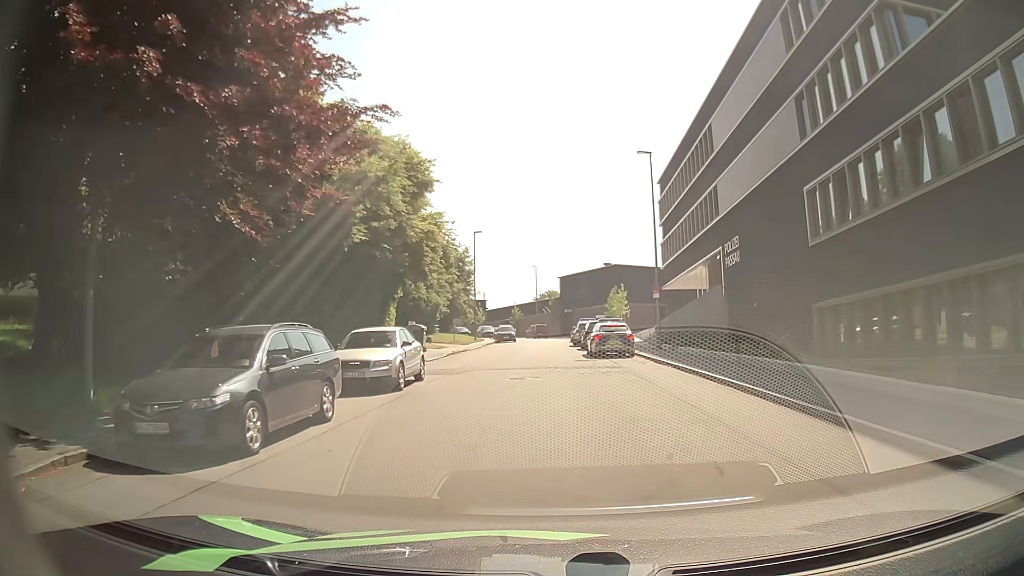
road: residential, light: Day
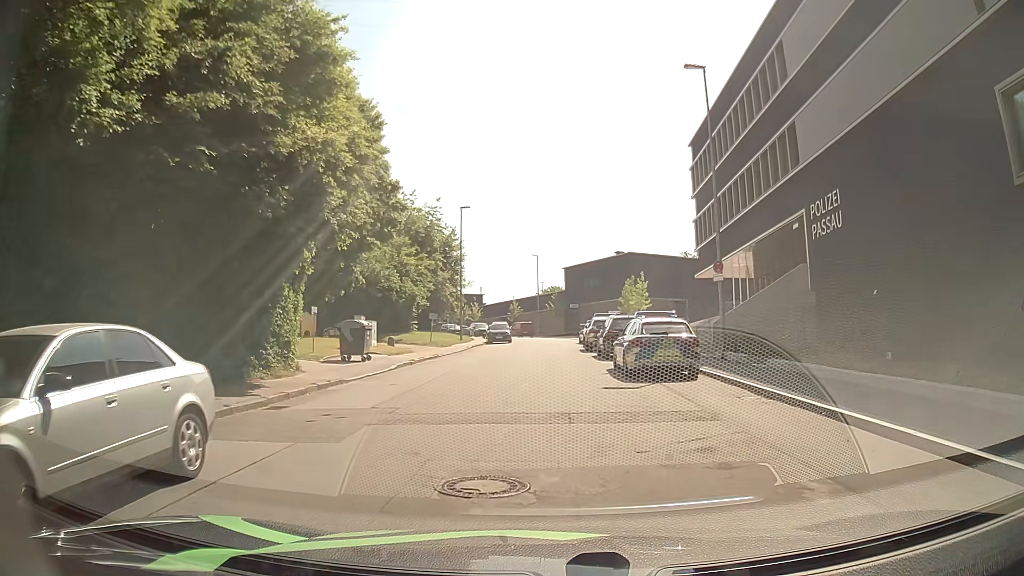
(-0.1, +11.9) m; -1°
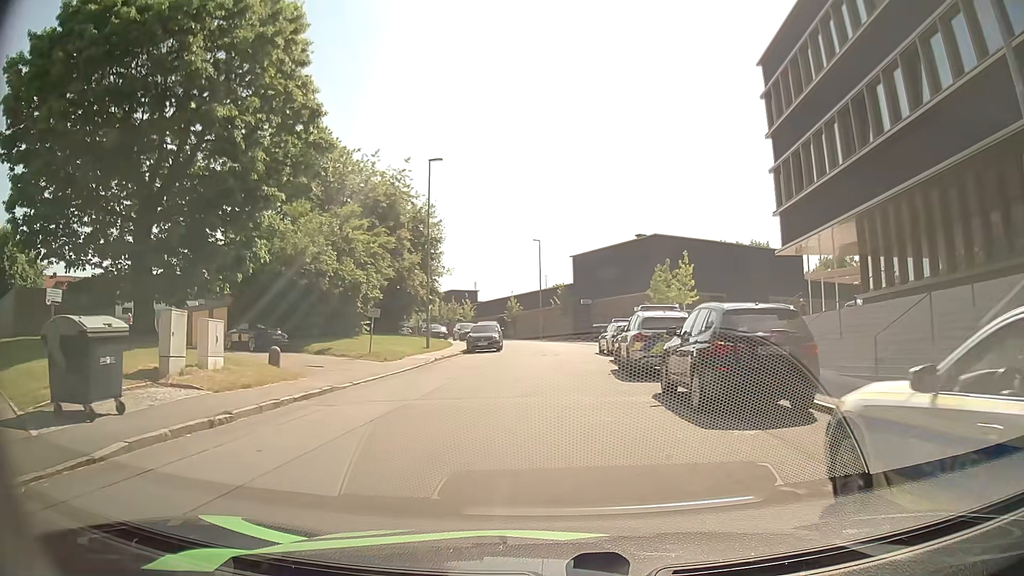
(0.0, +15.6) m; 0°
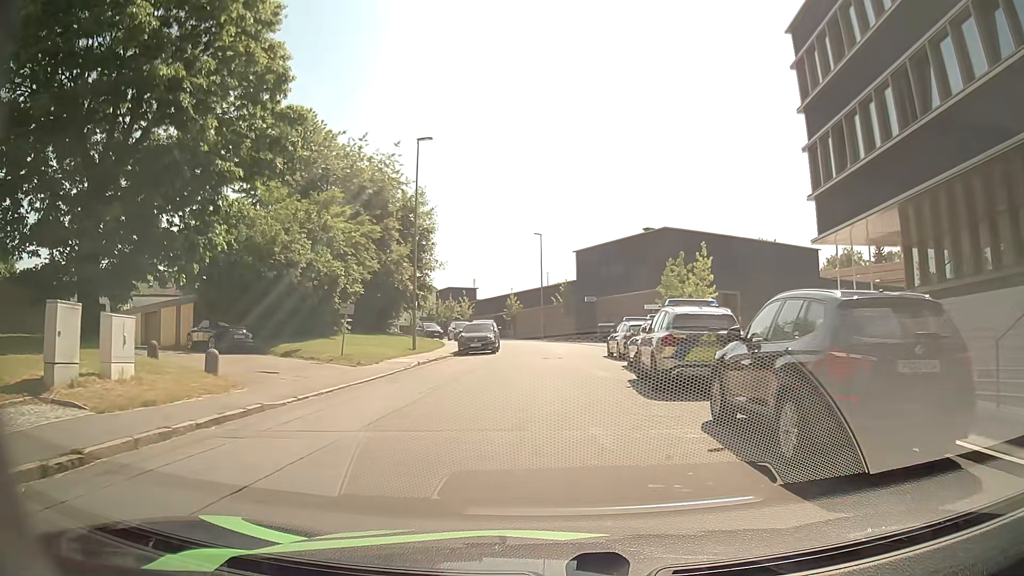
(0.0, +4.0) m; -1°
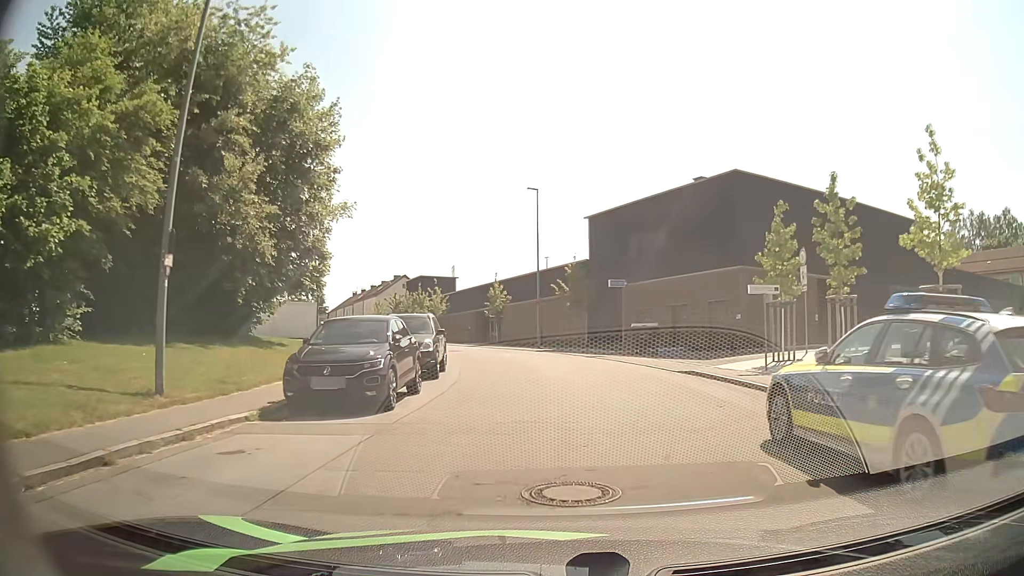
(+0.2, +21.6) m; 0°
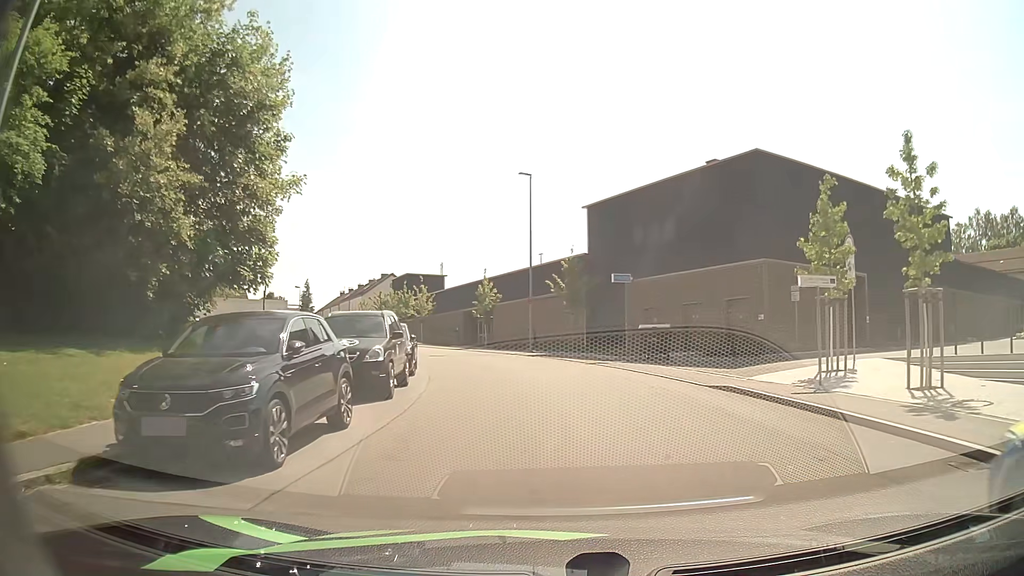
(0.0, +4.6) m; +1°
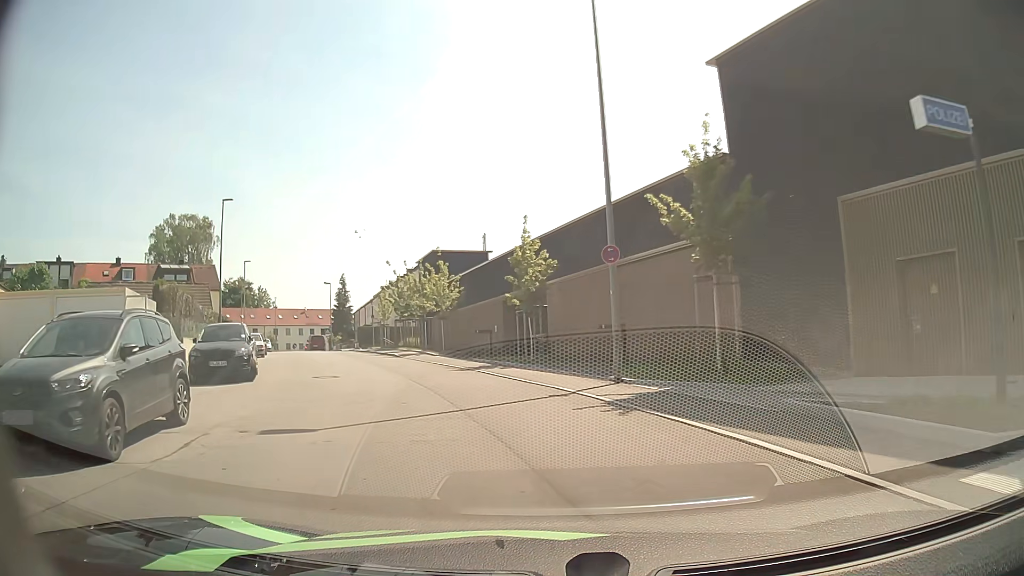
(-0.3, +22.3) m; -6°
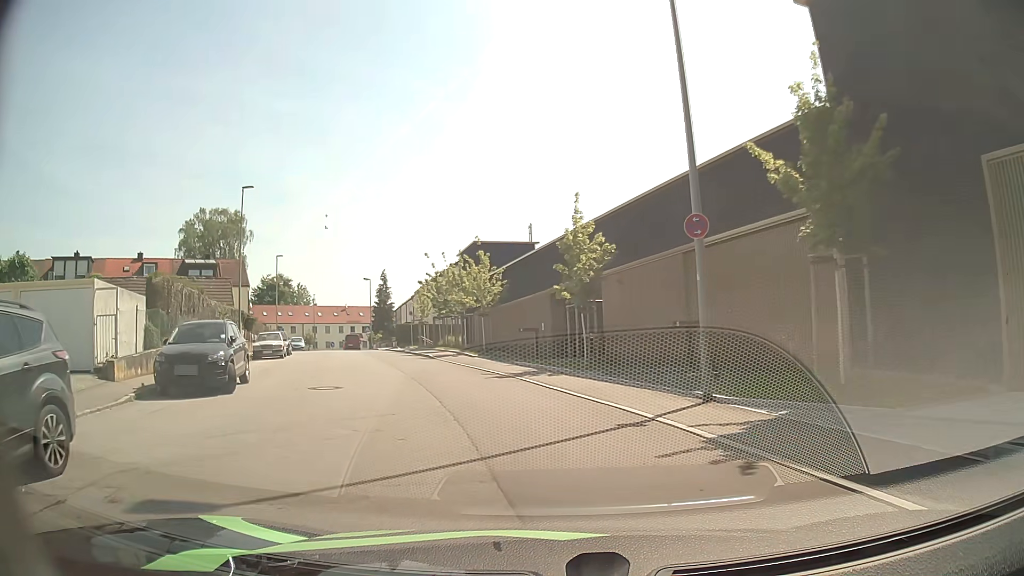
(-0.1, +4.1) m; -4°
